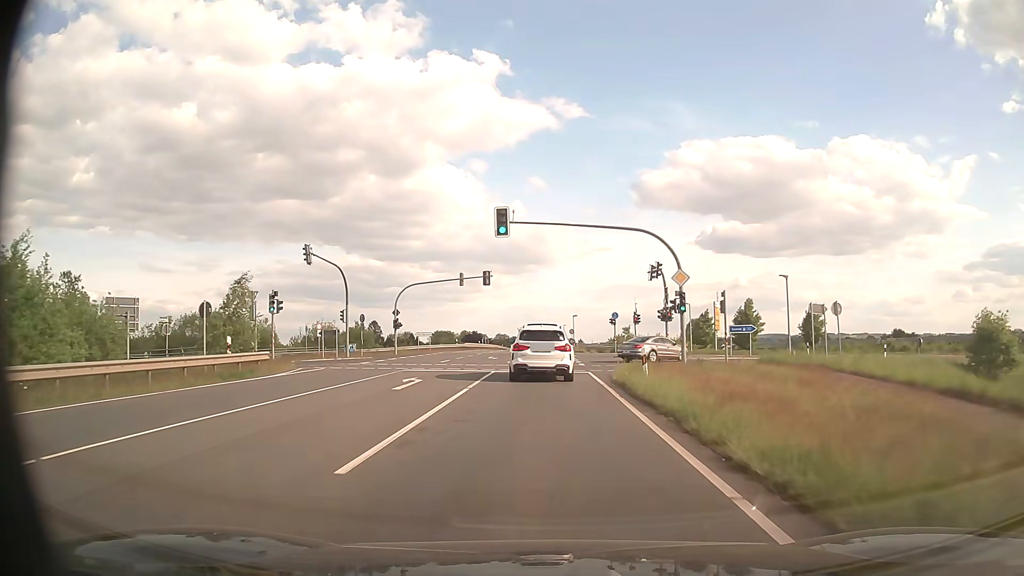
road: secondary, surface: asphalt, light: Day
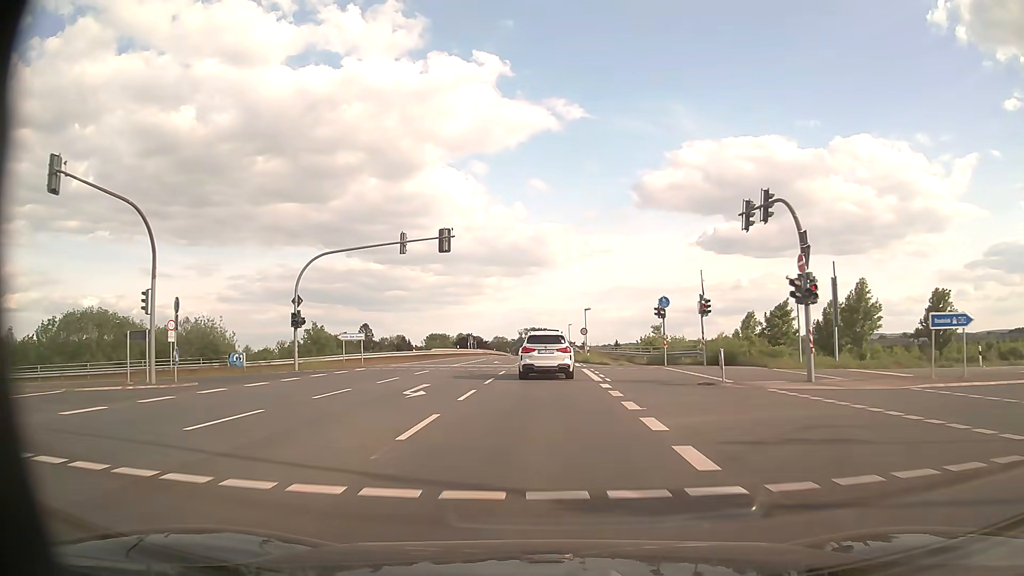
(0.0, +25.6) m; 0°
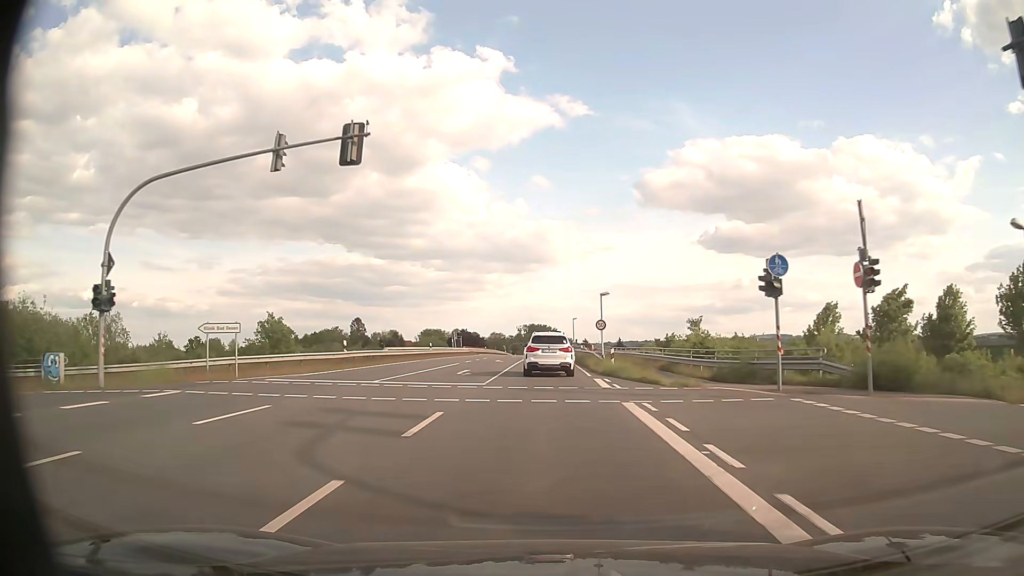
(0.0, +18.1) m; 0°
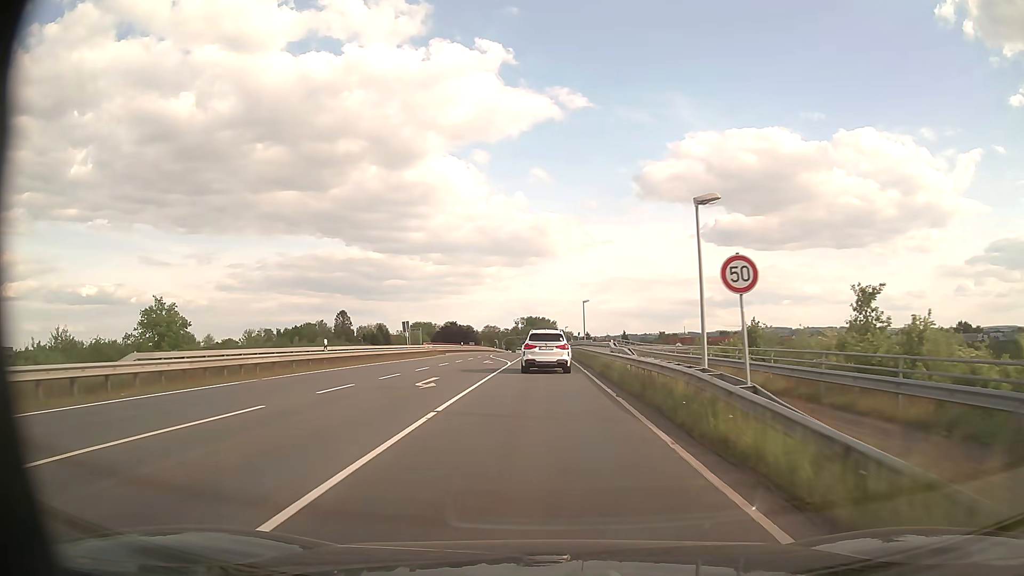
(+0.1, +28.4) m; 0°
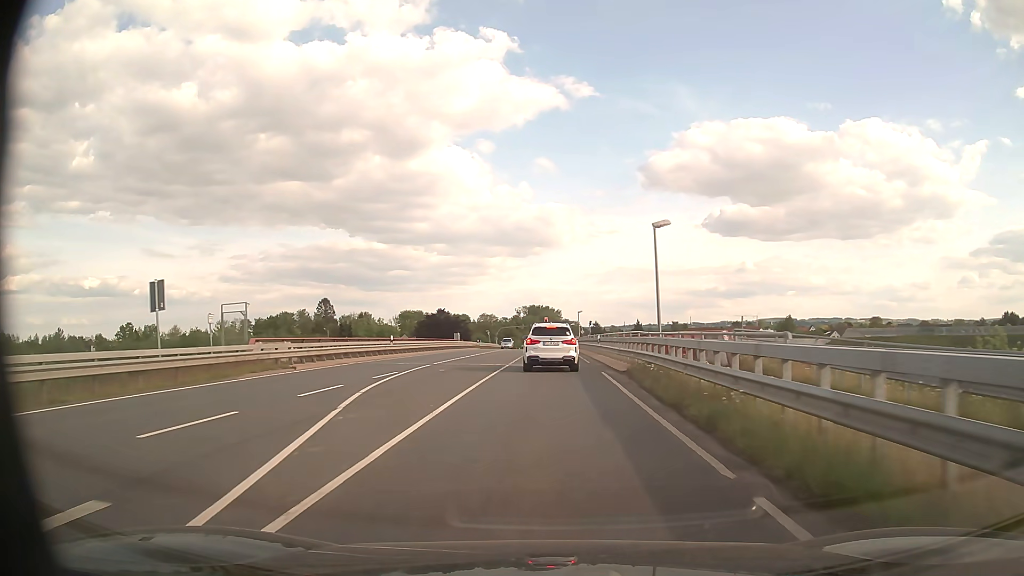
(-0.1, +38.1) m; 0°
(0, +10) (0, +20) (0, +30) (0, +40) (0, +50) (0, +60) (0, +70) (0, +80) (0, +90) (0, +100) m
